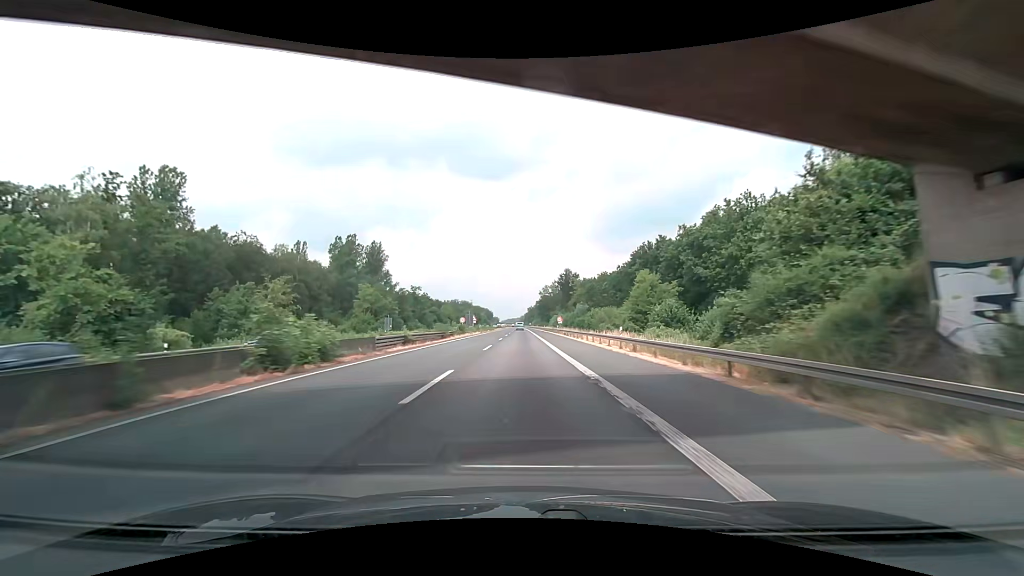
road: motorway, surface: asphalt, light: Day
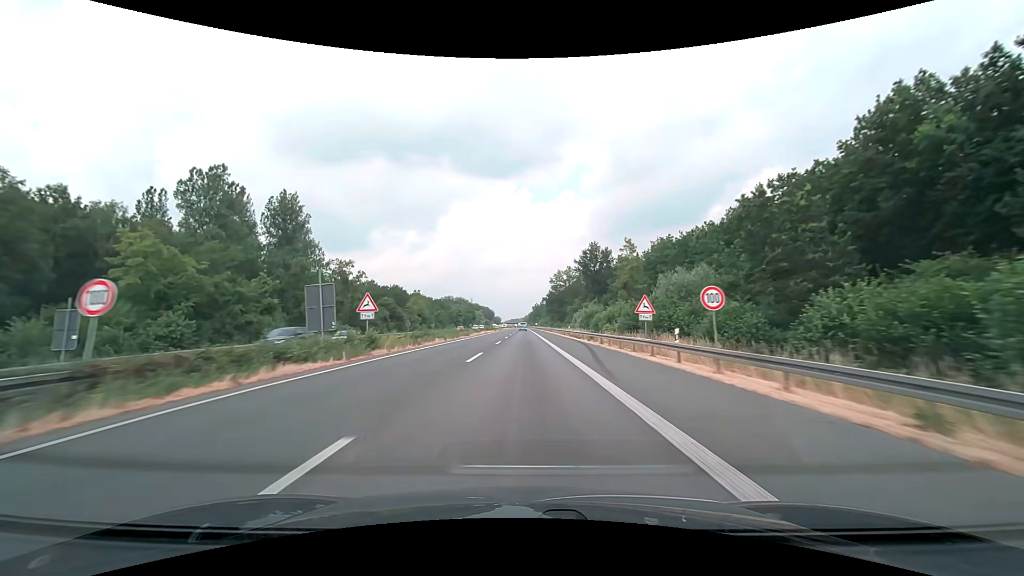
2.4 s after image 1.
(-0.4, +63.3) m; 0°
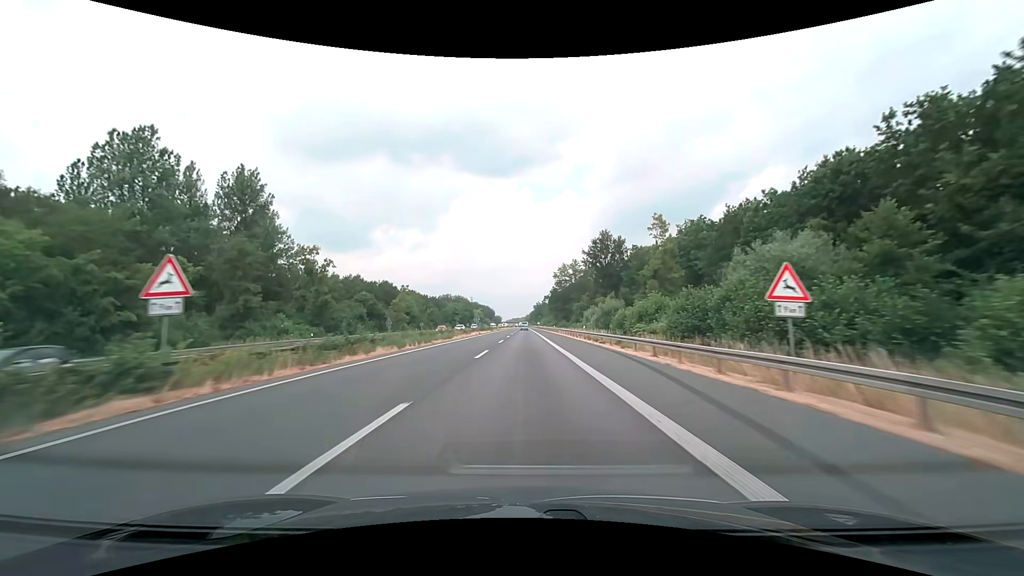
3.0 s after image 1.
(0.0, +15.7) m; 0°
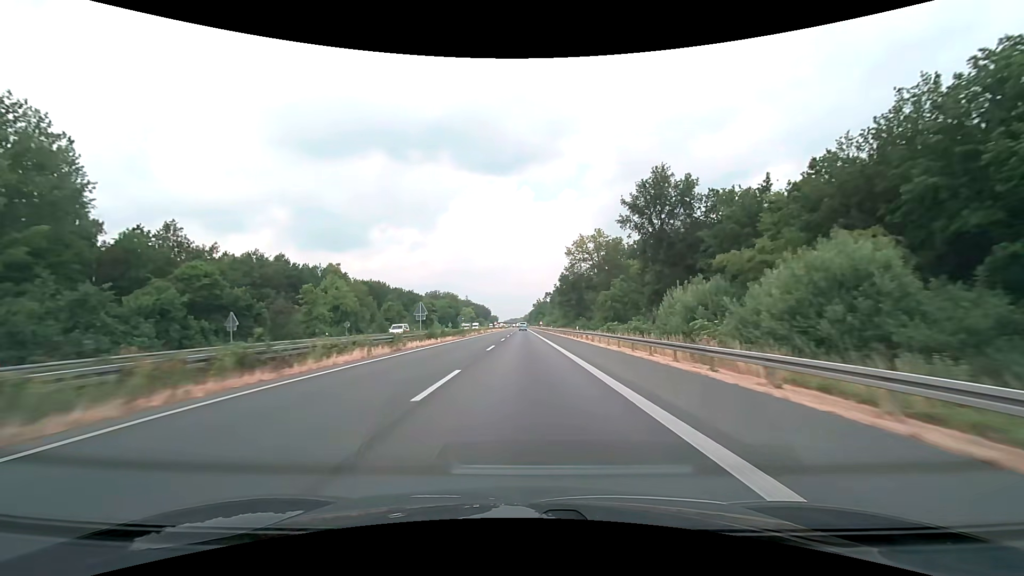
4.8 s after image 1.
(+0.1, +47.4) m; 0°
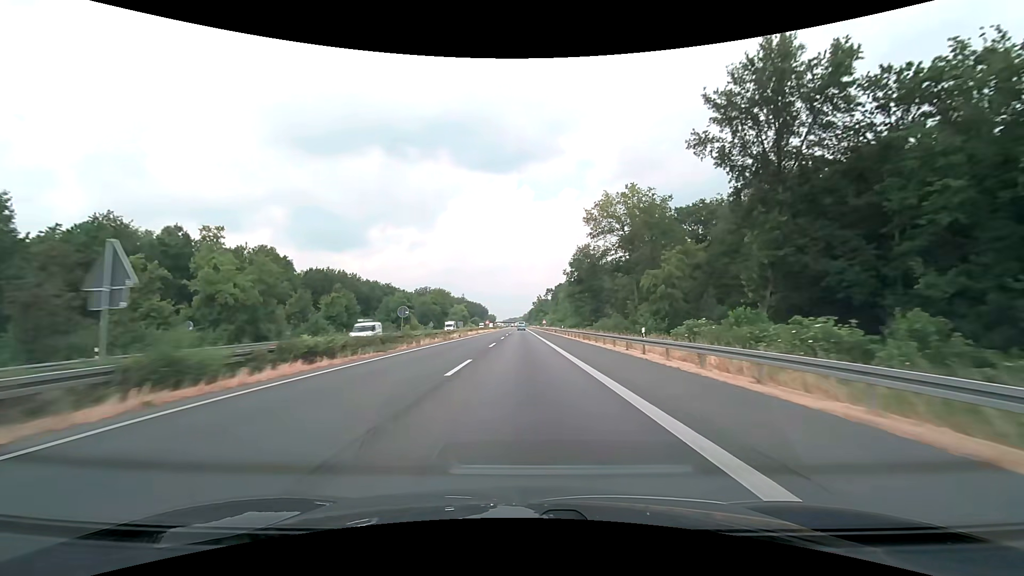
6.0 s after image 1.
(0.0, +31.6) m; 0°
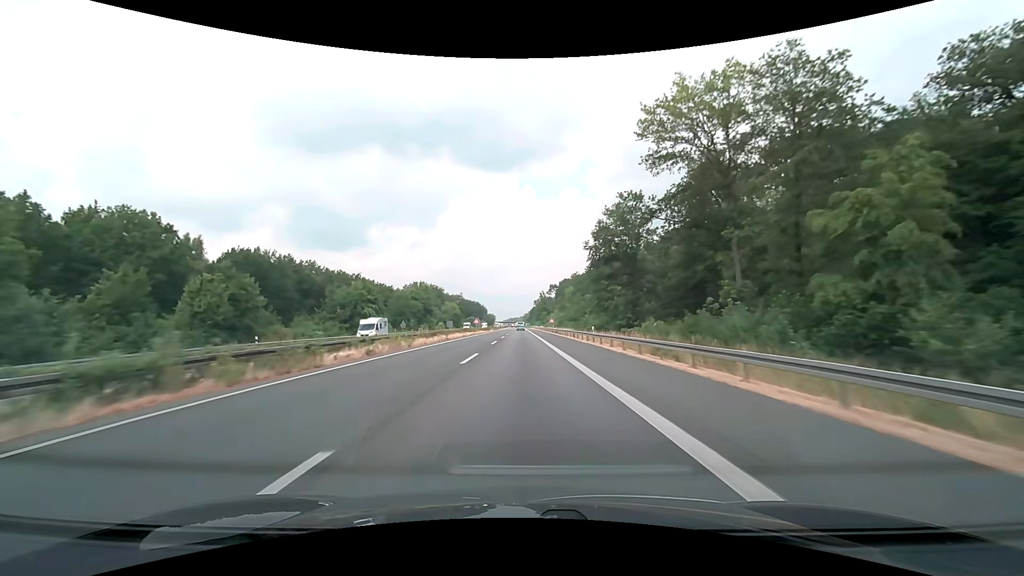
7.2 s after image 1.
(0.0, +31.6) m; 0°
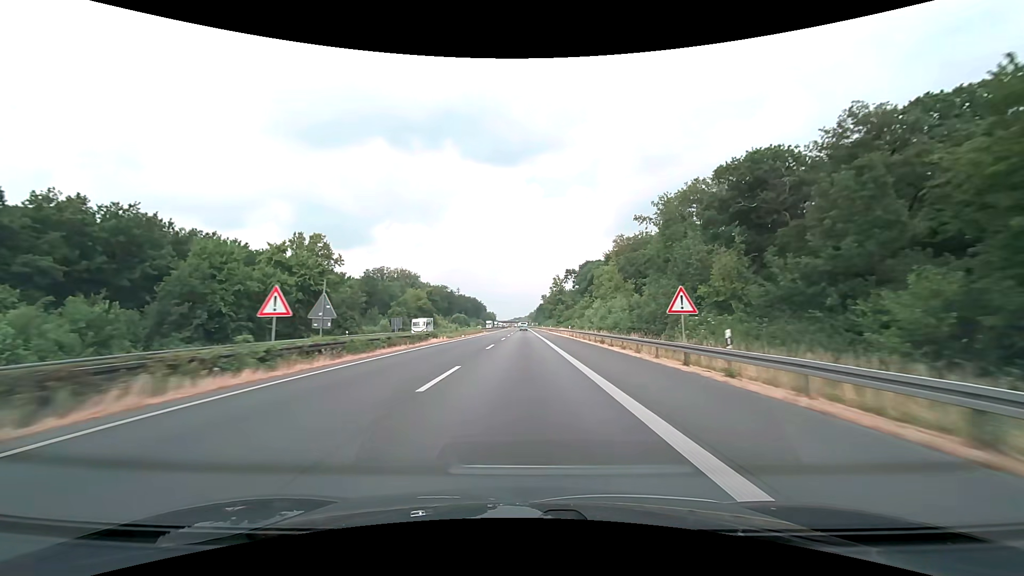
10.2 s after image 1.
(-0.3, +79.1) m; -1°
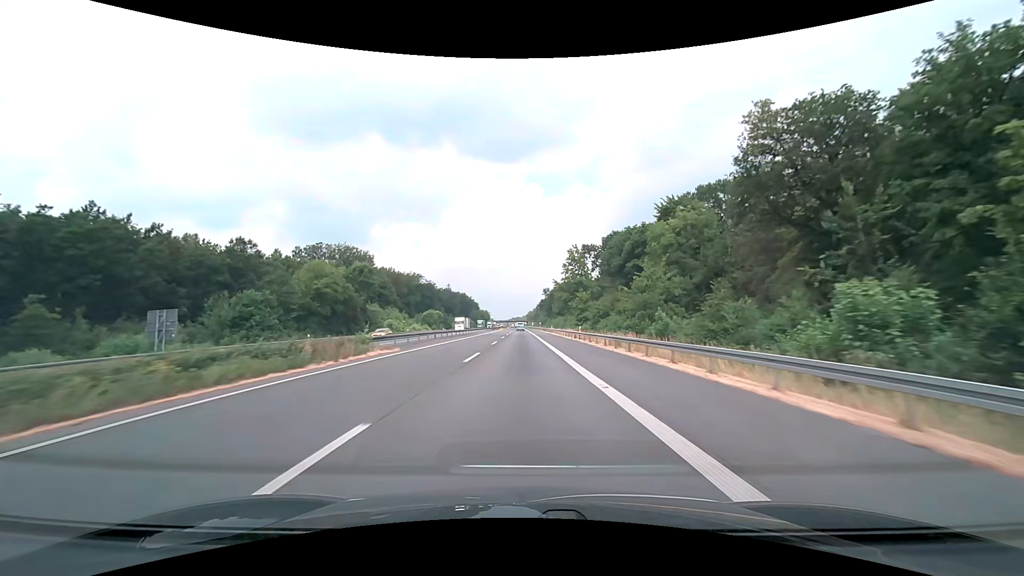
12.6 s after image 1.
(+0.2, +63.2) m; 0°
(0, +10) (0, +20) (0, +30) (0, +40) (0, +50) (0, +60) (0, +70) (0, +80) (0, +90) (0, +100) m
